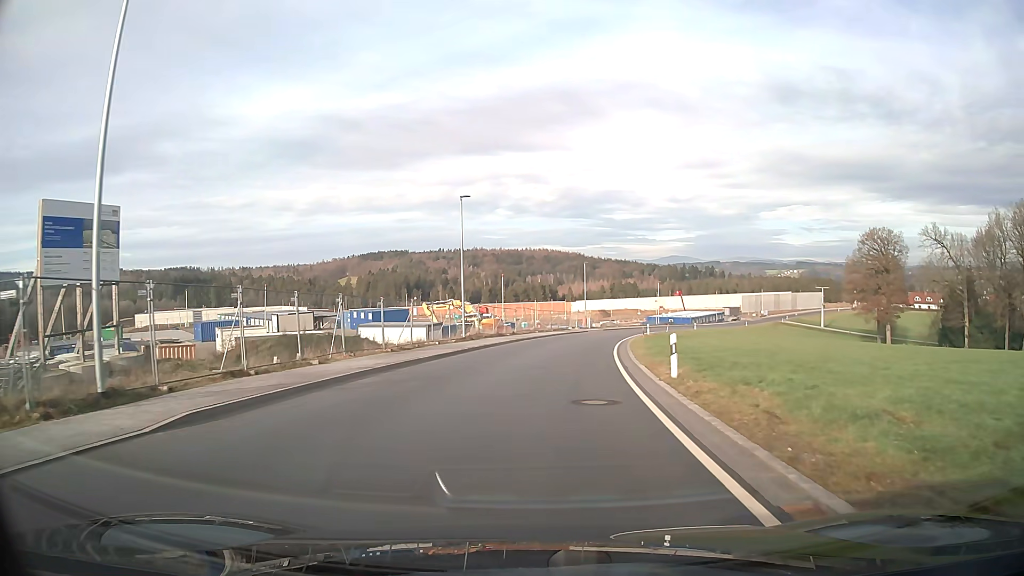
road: unclassified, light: Day
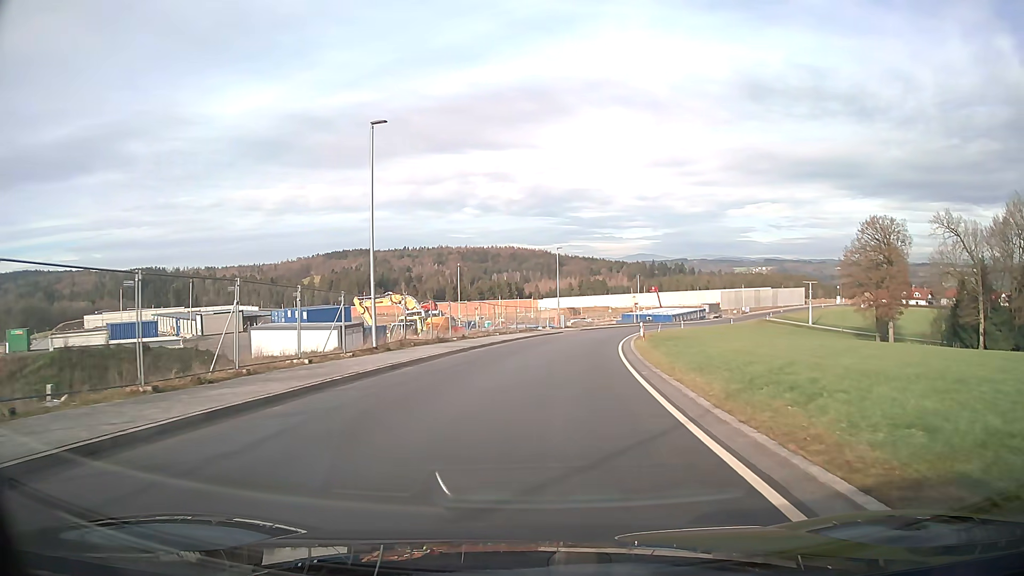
(+0.4, +14.7) m; +3°
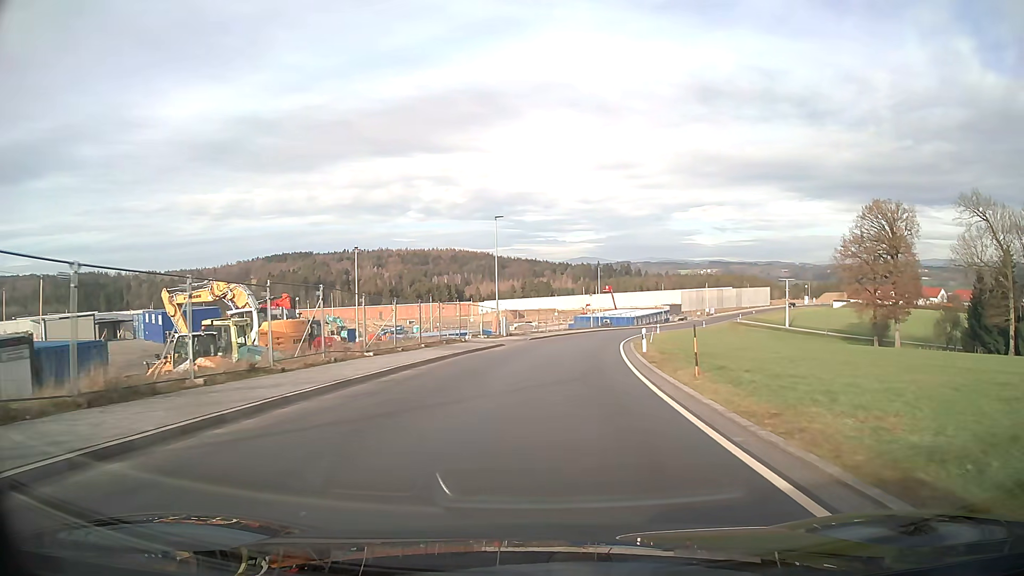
(+1.0, +22.9) m; +5°
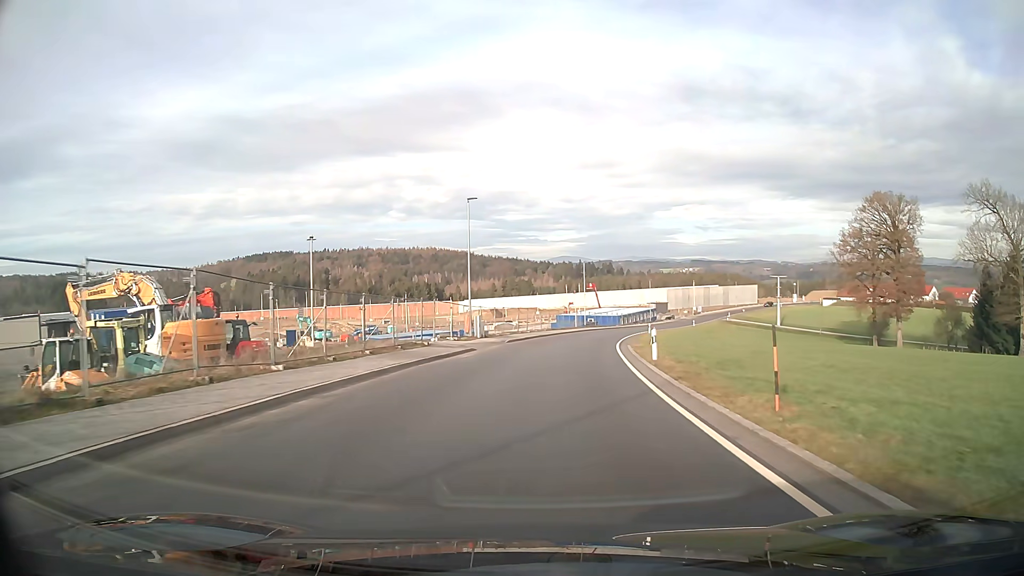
(+0.1, +6.7) m; +2°
(0, +10) (+1, +20) (+2, +30) (+3, +40) (+5, +50) (+6, +60) (+9, +69) (+11, +79) (+14, +88) (+18, +98) m
